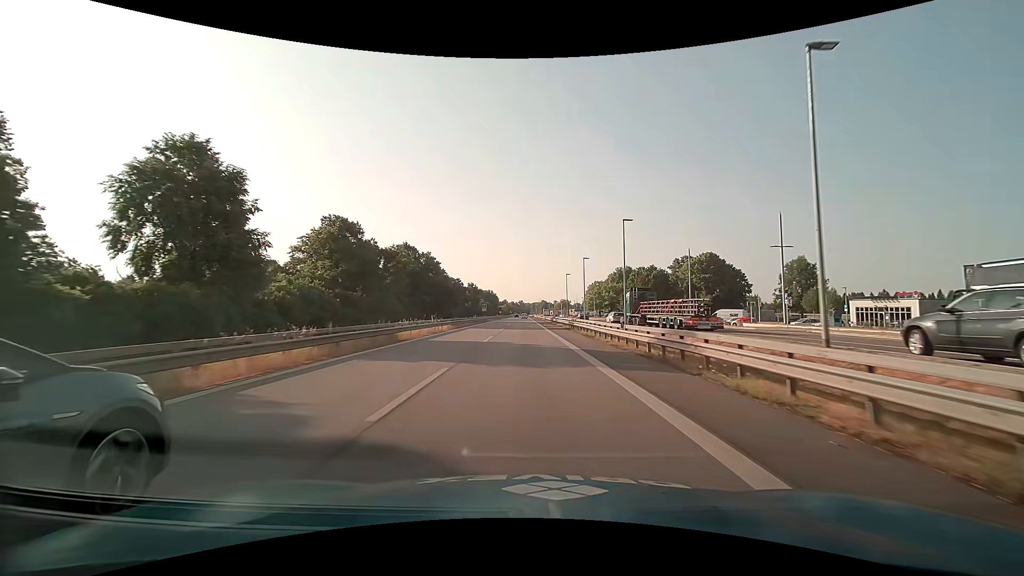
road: motorway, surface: asphalt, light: Day
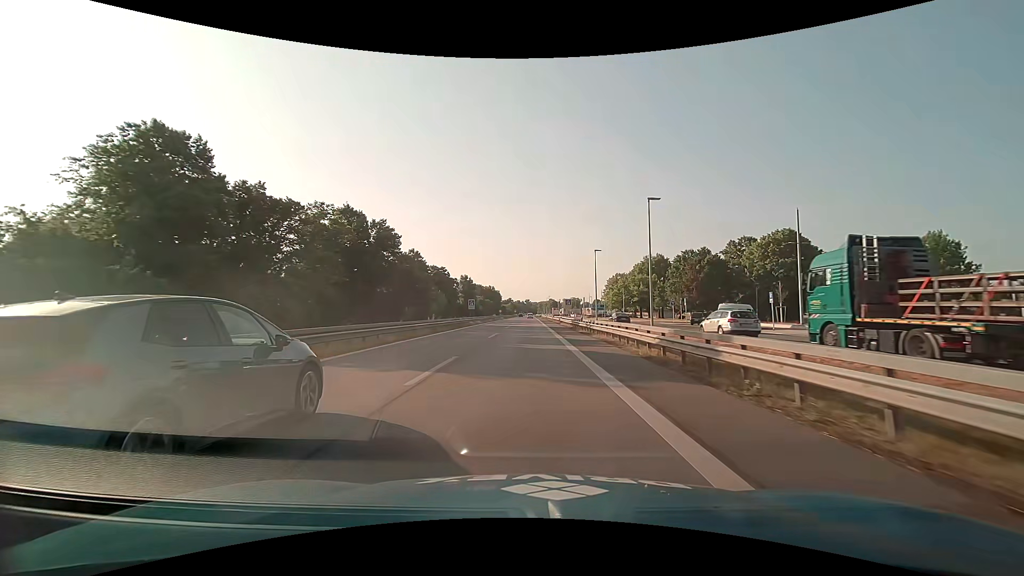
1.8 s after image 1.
(-0.1, +32.8) m; -1°
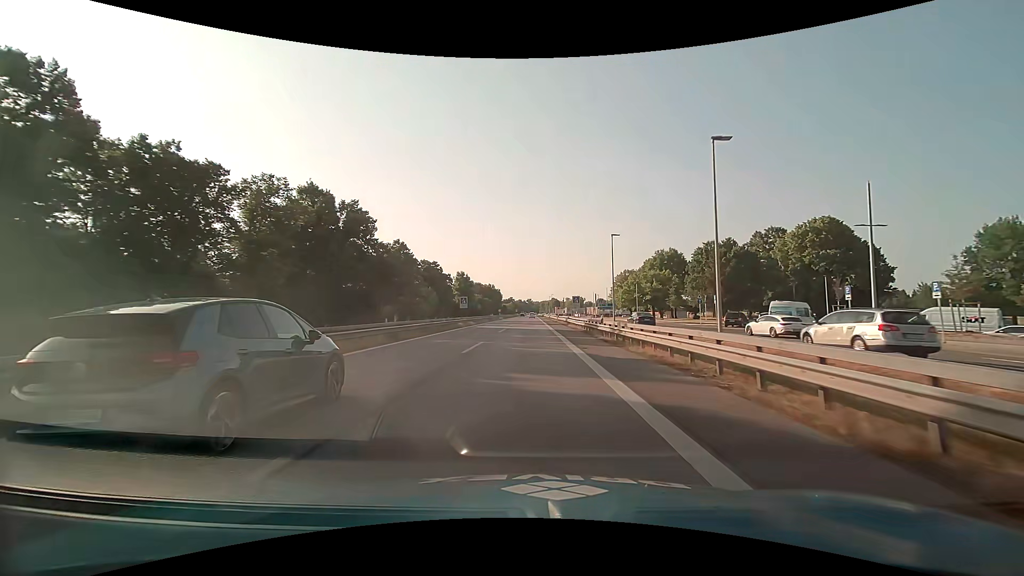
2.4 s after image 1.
(0.0, +10.7) m; 0°
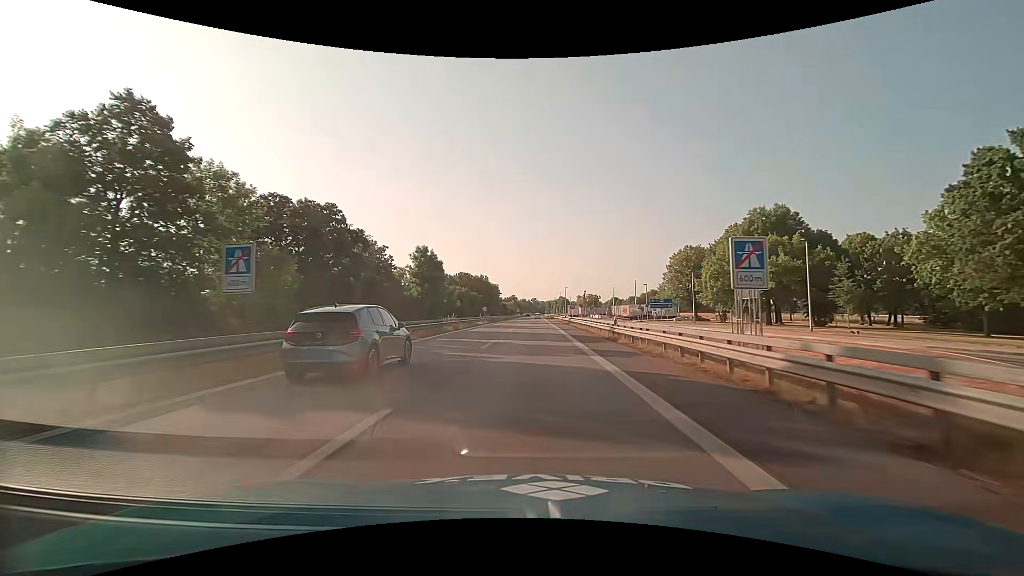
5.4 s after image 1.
(-0.3, +51.6) m; -1°
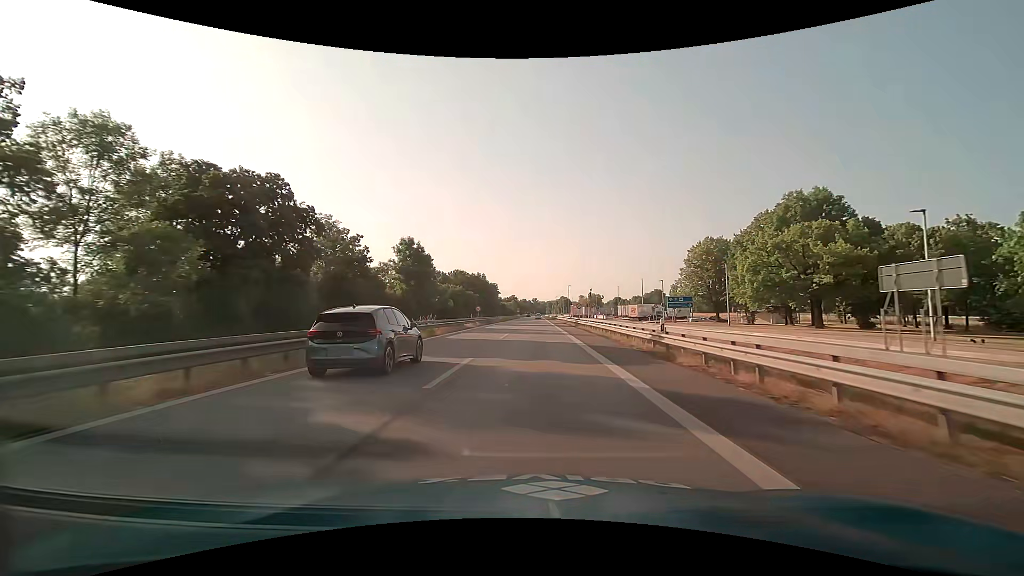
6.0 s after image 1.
(0.0, +10.0) m; 0°
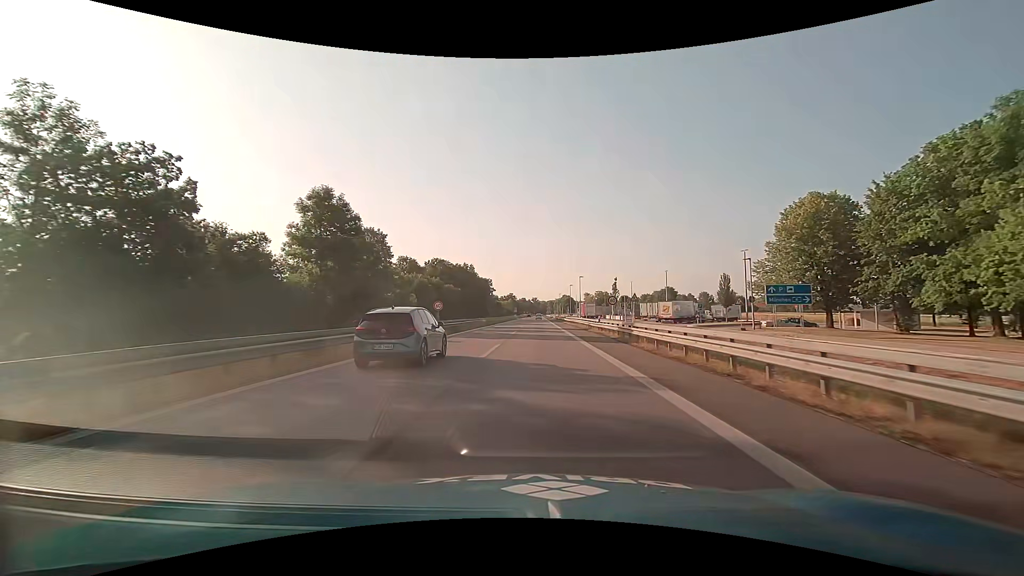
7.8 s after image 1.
(+0.1, +29.2) m; 0°
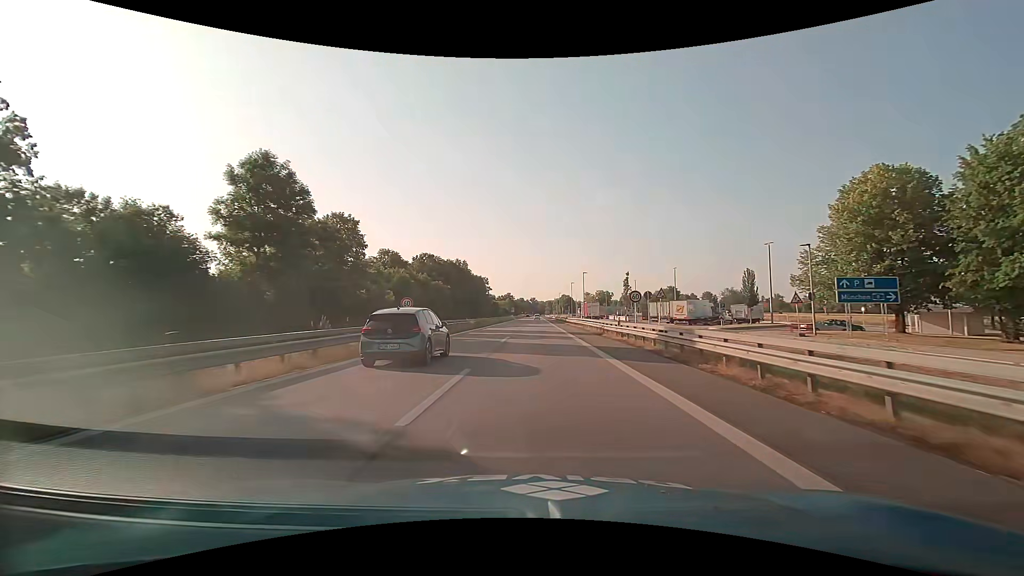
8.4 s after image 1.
(0.0, +9.5) m; 0°
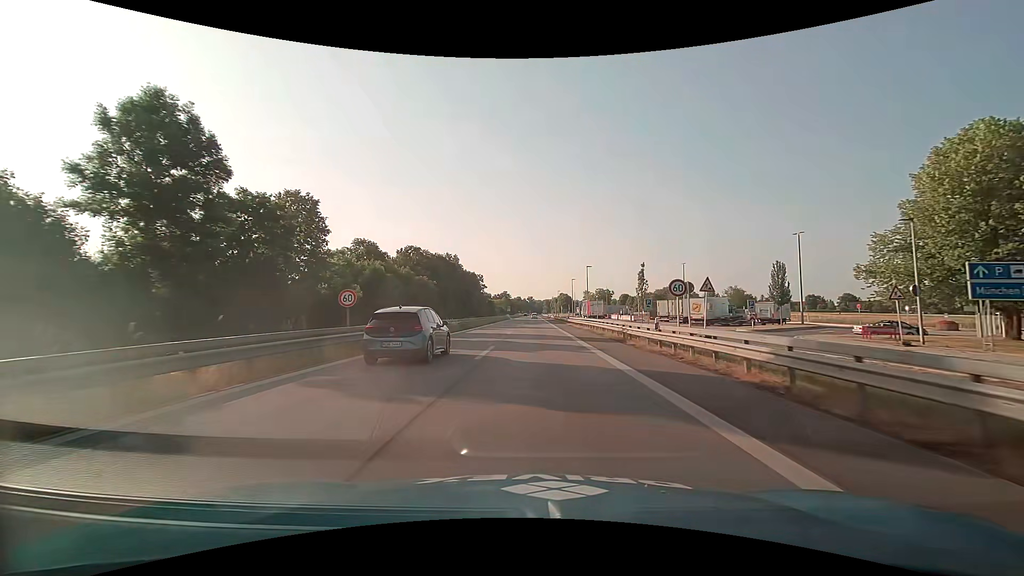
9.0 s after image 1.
(+0.1, +9.4) m; +1°
(0, +10) (0, +20) (0, +30) (0, +40) (0, +50) (0, +60) (0, +70) (0, +80) (0, +90) (0, +100) m
